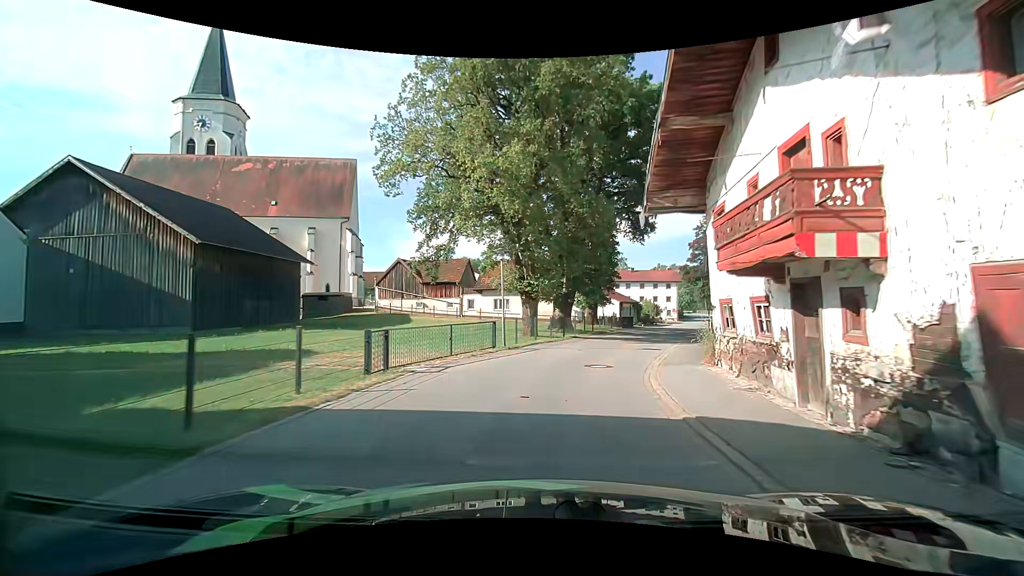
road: tertiary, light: Day
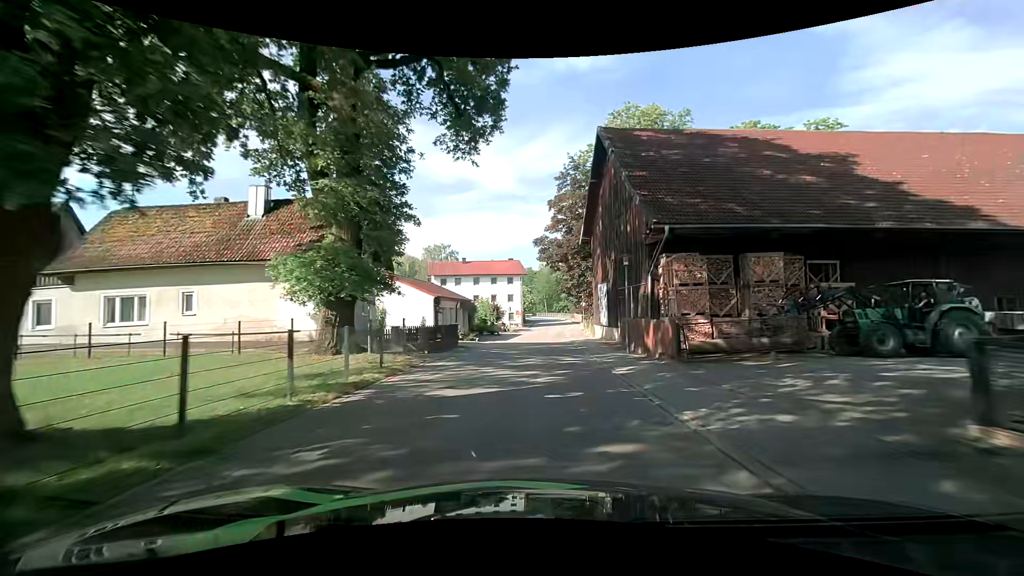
(+5.0, +29.0) m; +17°
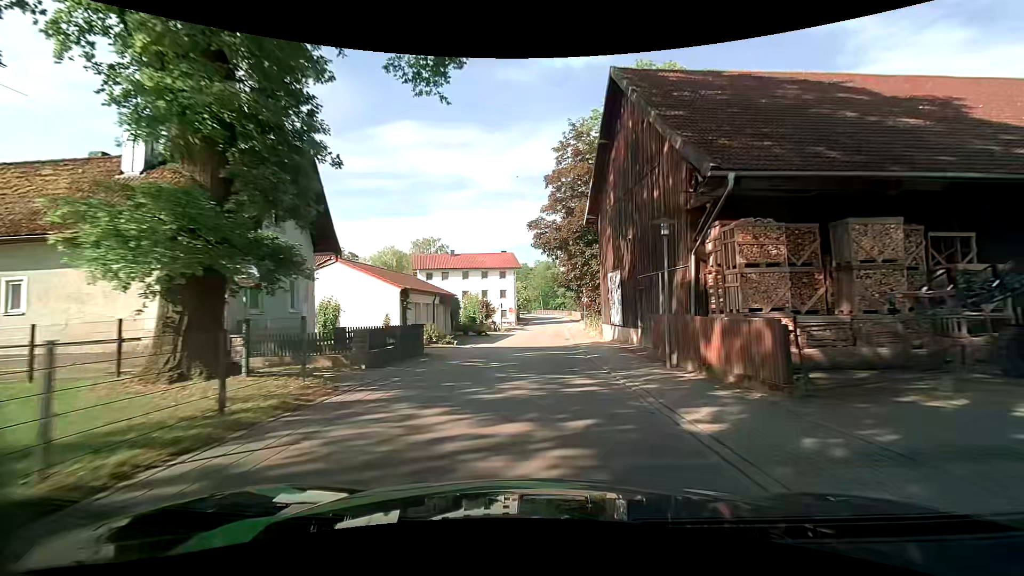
(0.0, +6.6) m; +1°
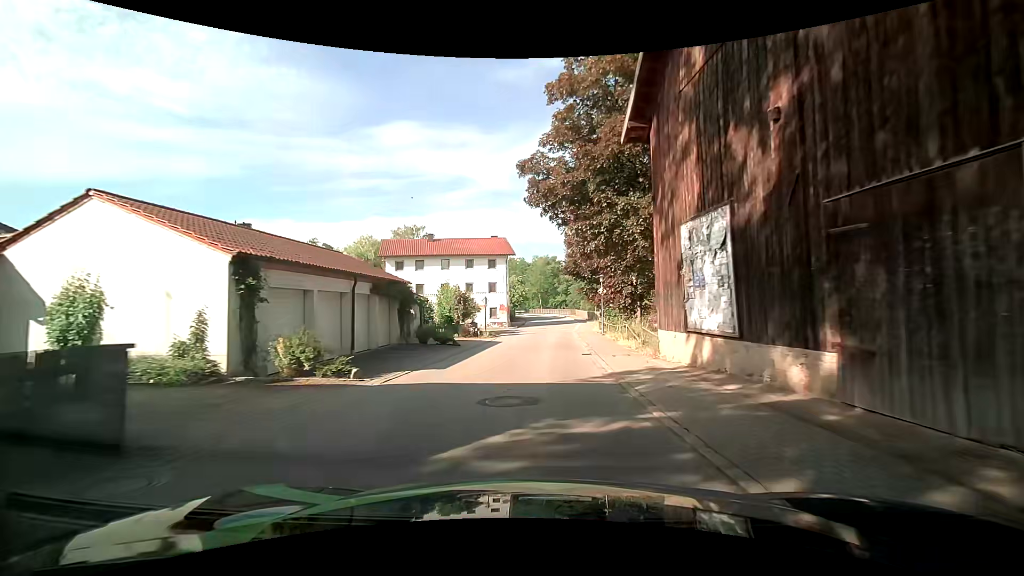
(+0.2, +13.4) m; -1°
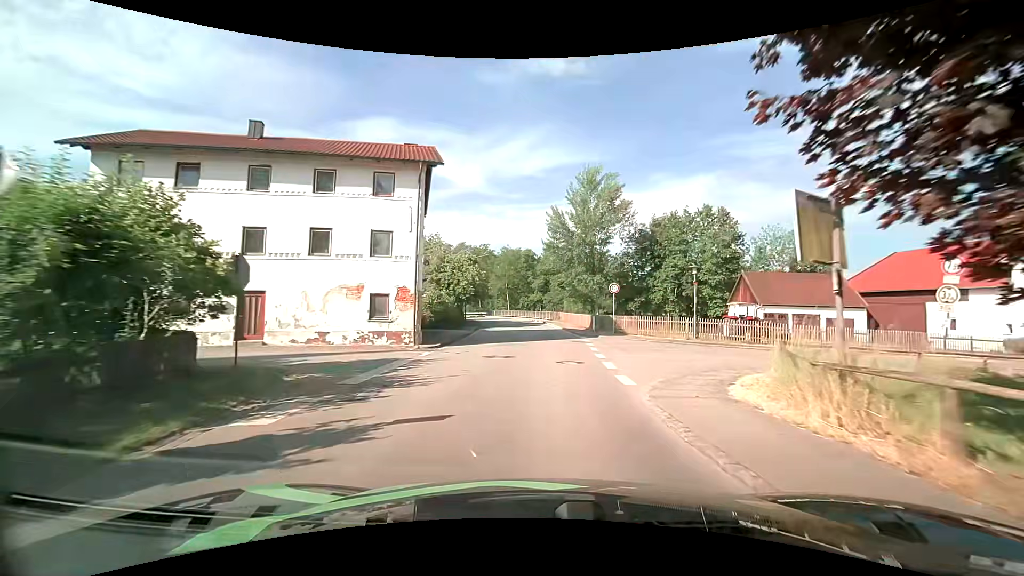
(+1.3, +32.0) m; +5°
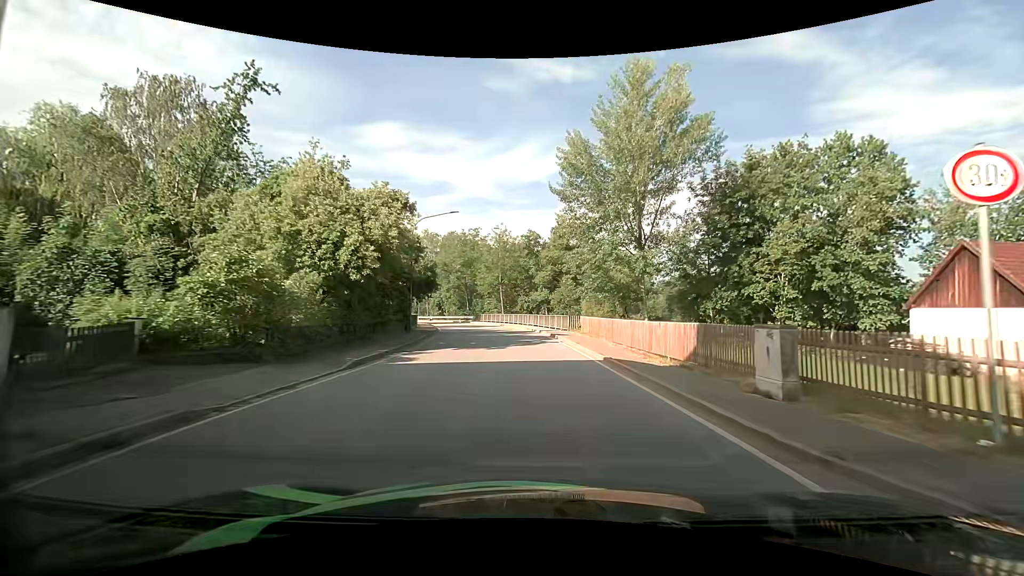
(+0.4, +25.5) m; 0°
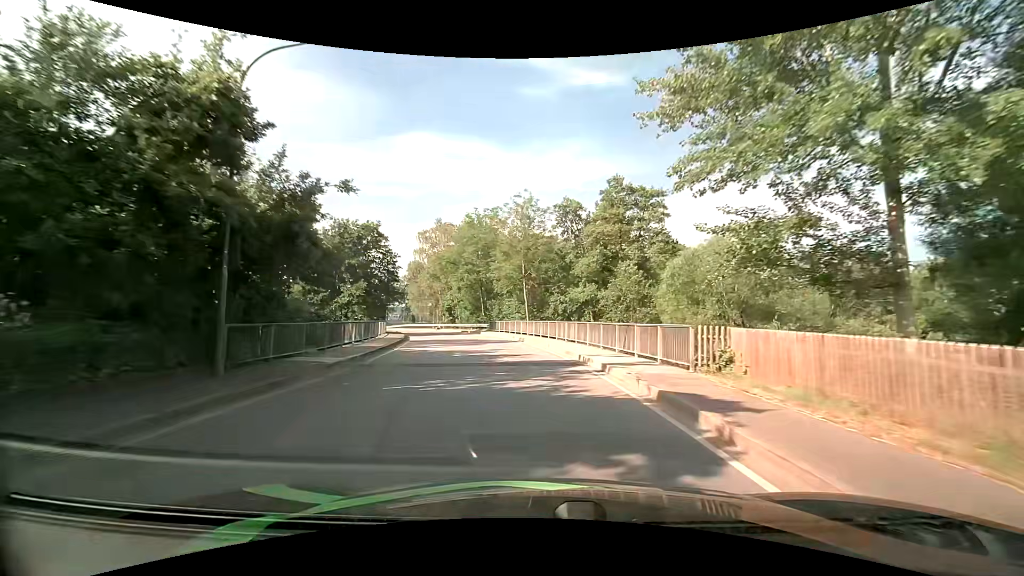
(-0.6, +21.2) m; -4°
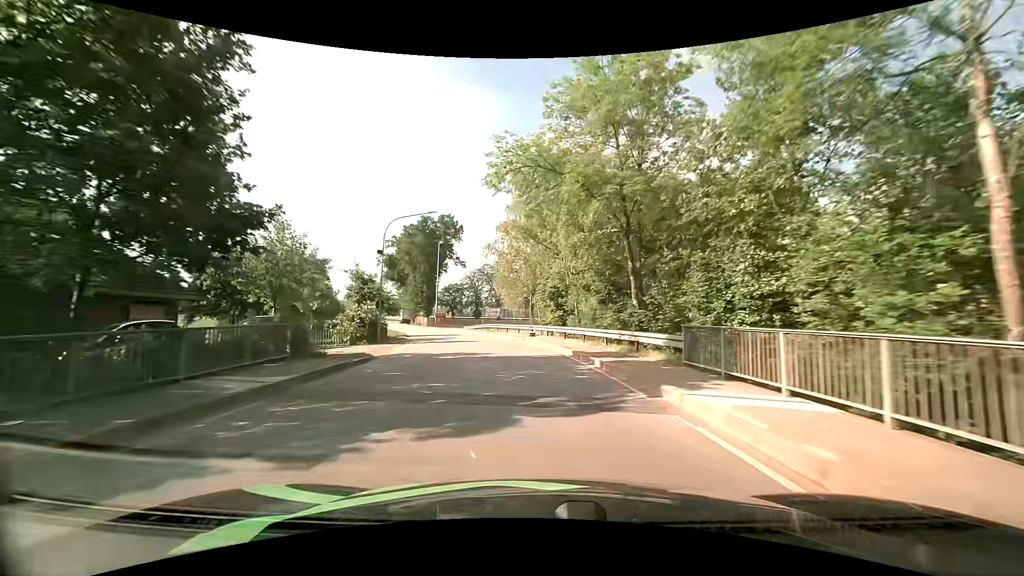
(-4.8, +38.0) m; -15°
(0, +10) (-1, +20) (-3, +30) (-5, +40) (-8, +49) (-11, +59) (-15, +68) (-18, +77) (-22, +87) (-25, +96) m
